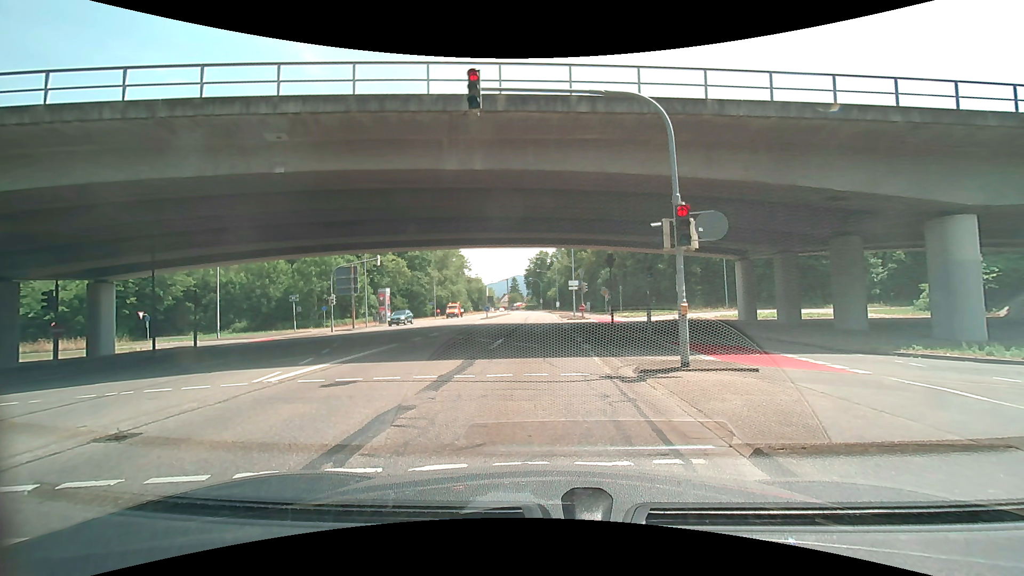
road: secondary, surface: asphalt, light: Day
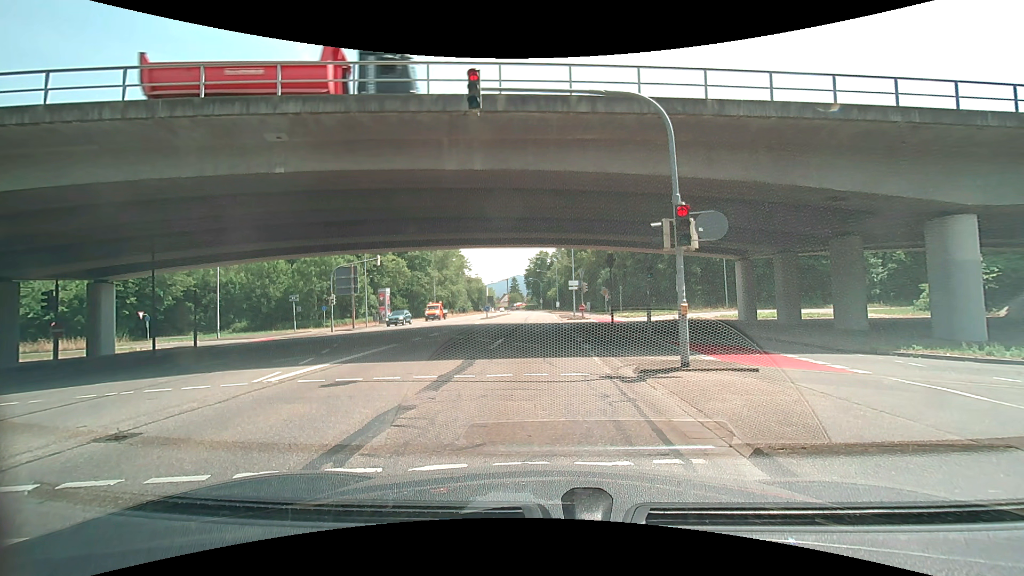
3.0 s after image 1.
(0.0, 0.0) m; 0°
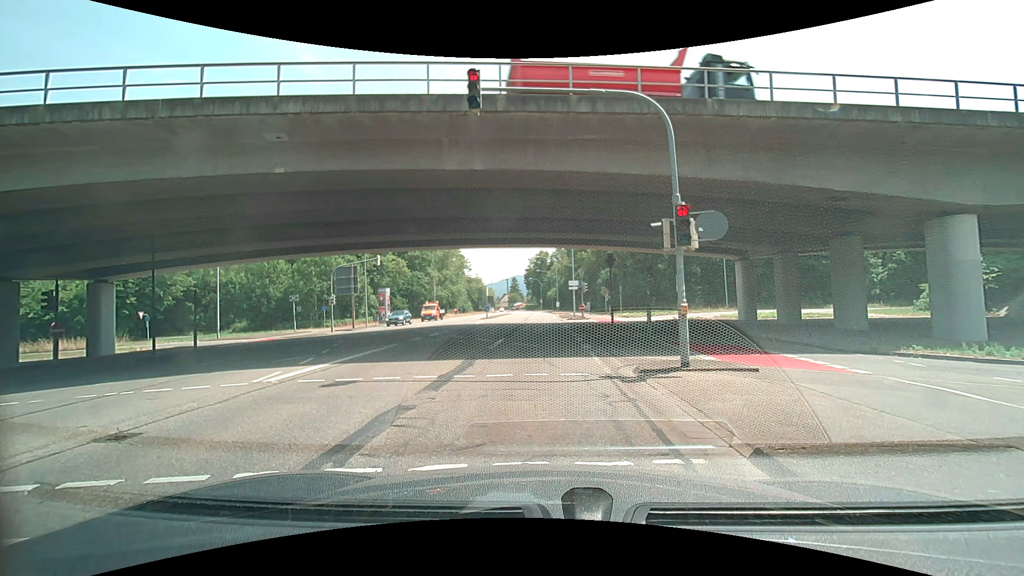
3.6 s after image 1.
(0.0, 0.0) m; 0°
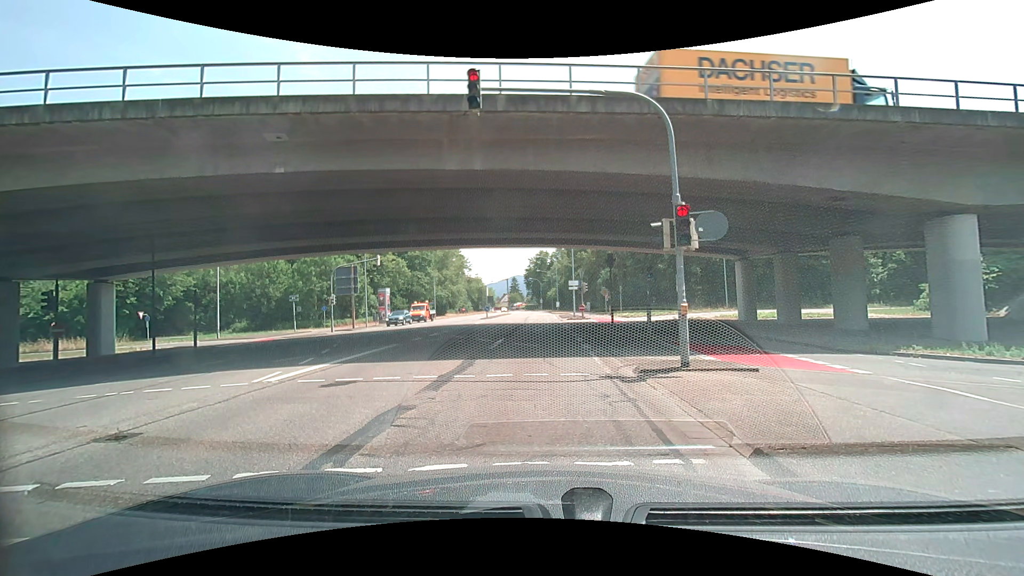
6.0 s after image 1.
(0.0, 0.0) m; 0°
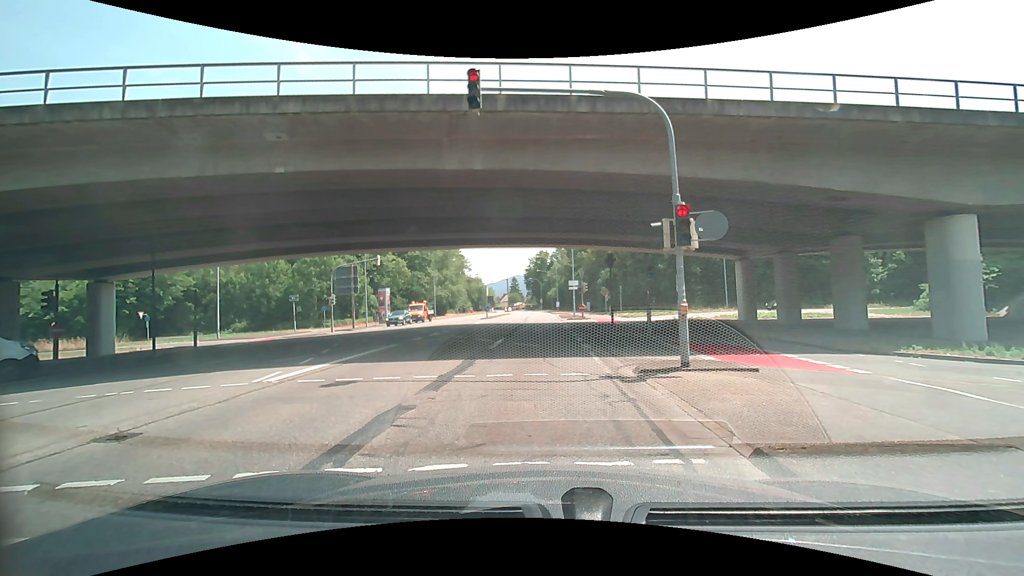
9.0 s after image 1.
(0.0, 0.0) m; 0°
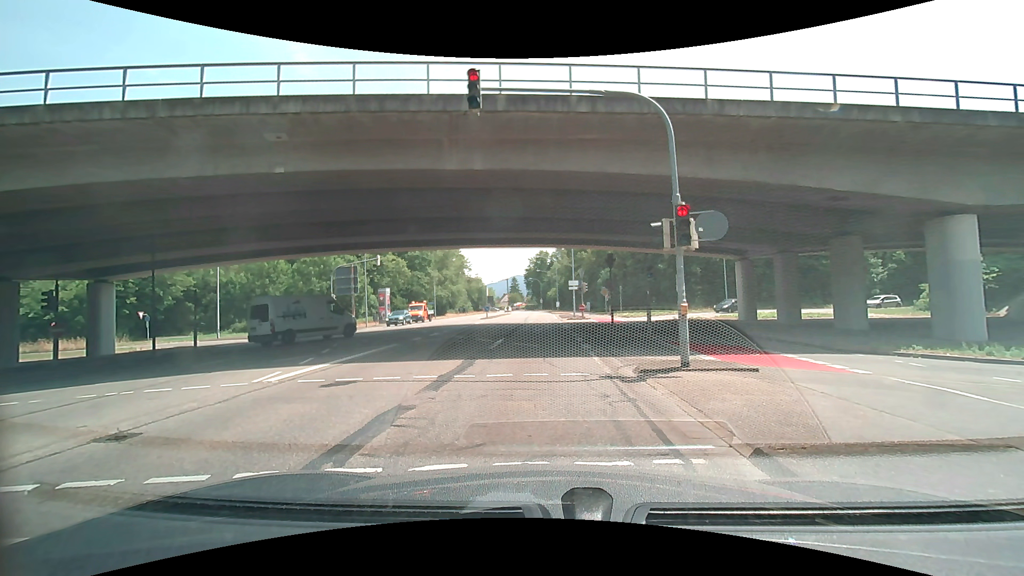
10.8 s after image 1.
(0.0, 0.0) m; 0°
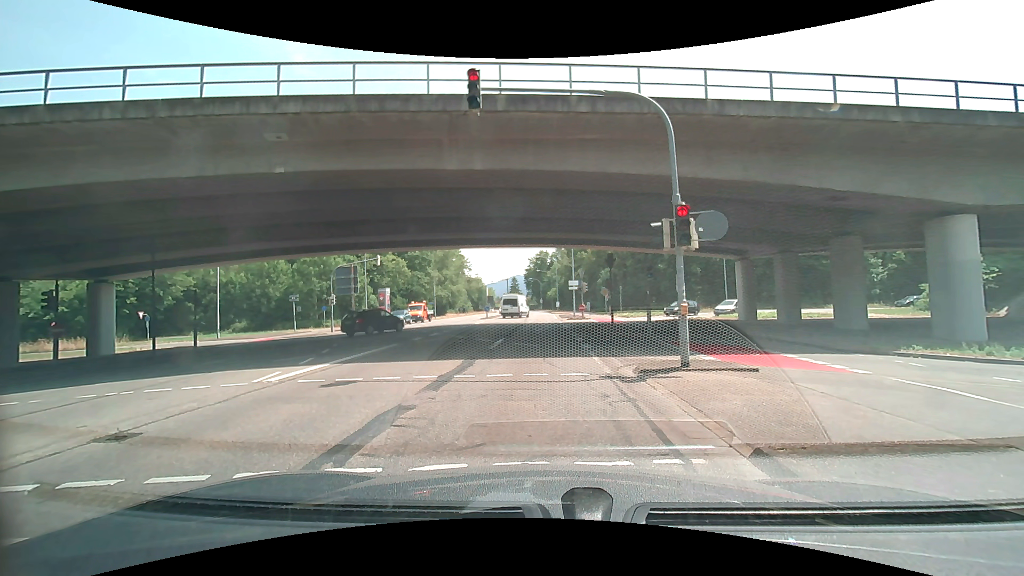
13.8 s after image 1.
(0.0, 0.0) m; 0°
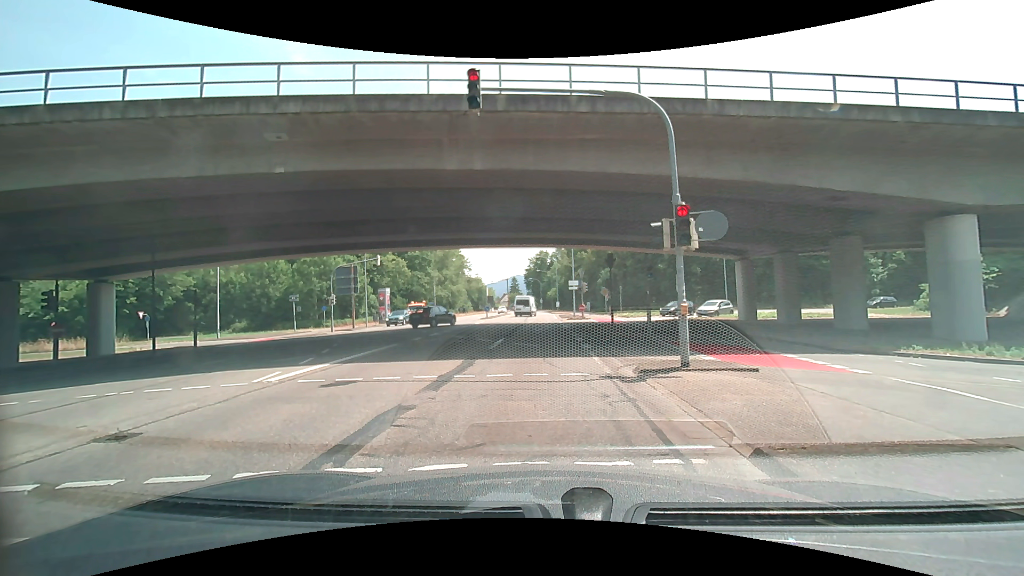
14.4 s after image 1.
(0.0, 0.0) m; 0°
(-1, +10) (-1, +20) (-2, +30) (-3, +40) (-4, +50) (-5, +60) (-6, +70) (-6, +80) (-7, +90) (-8, +100) m
